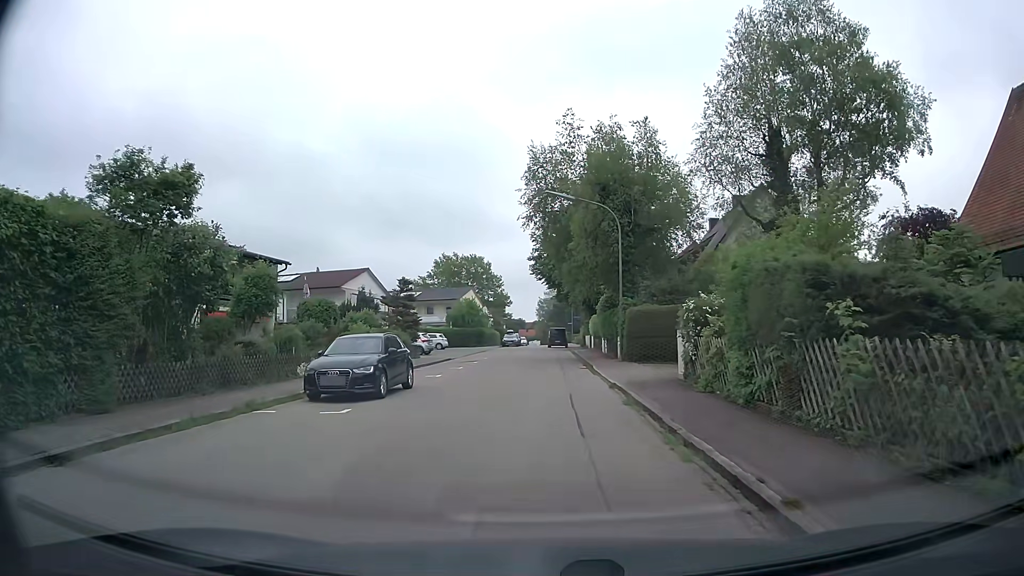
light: Day
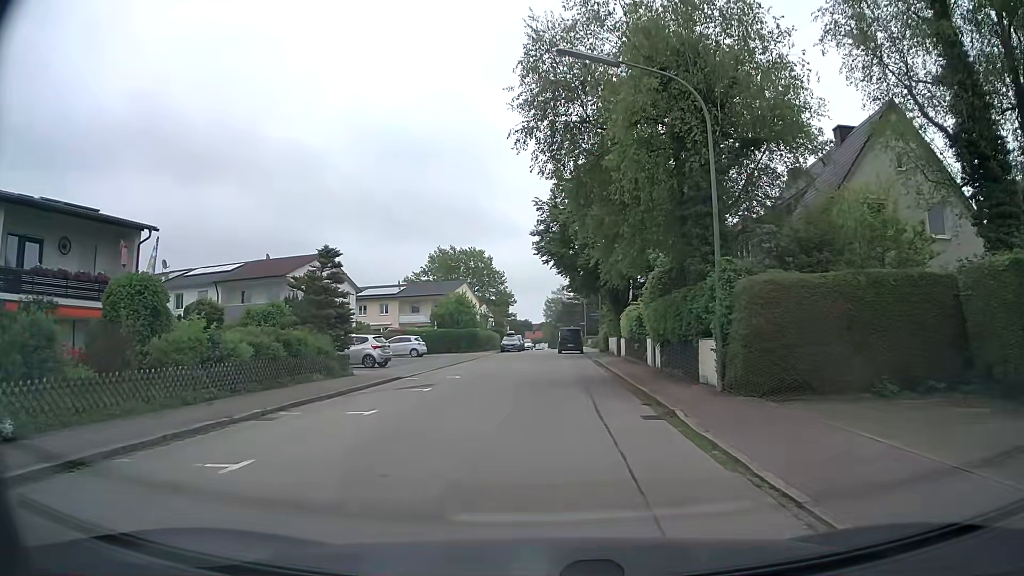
(-0.2, +15.8) m; -1°
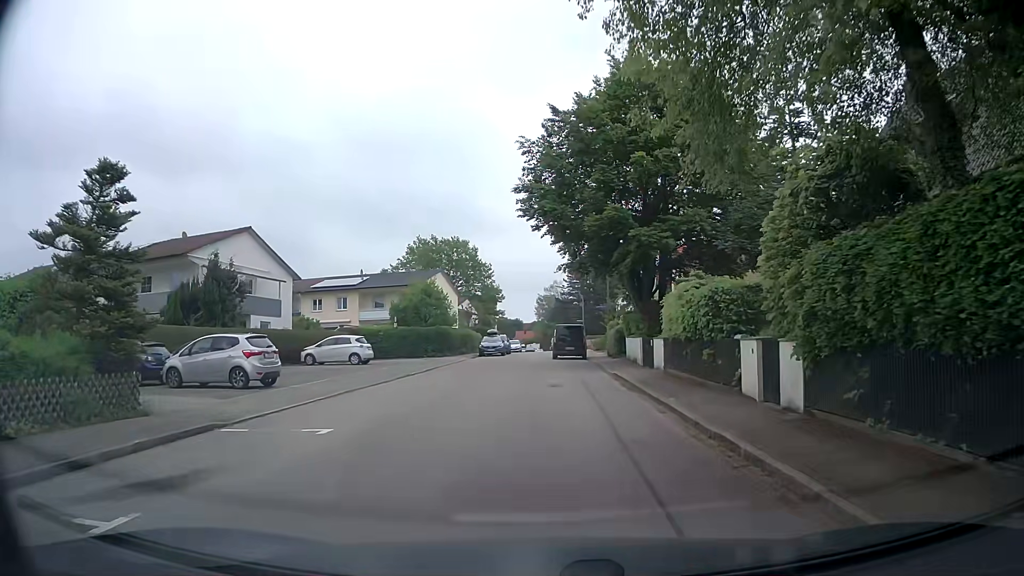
(+0.1, +13.6) m; +1°
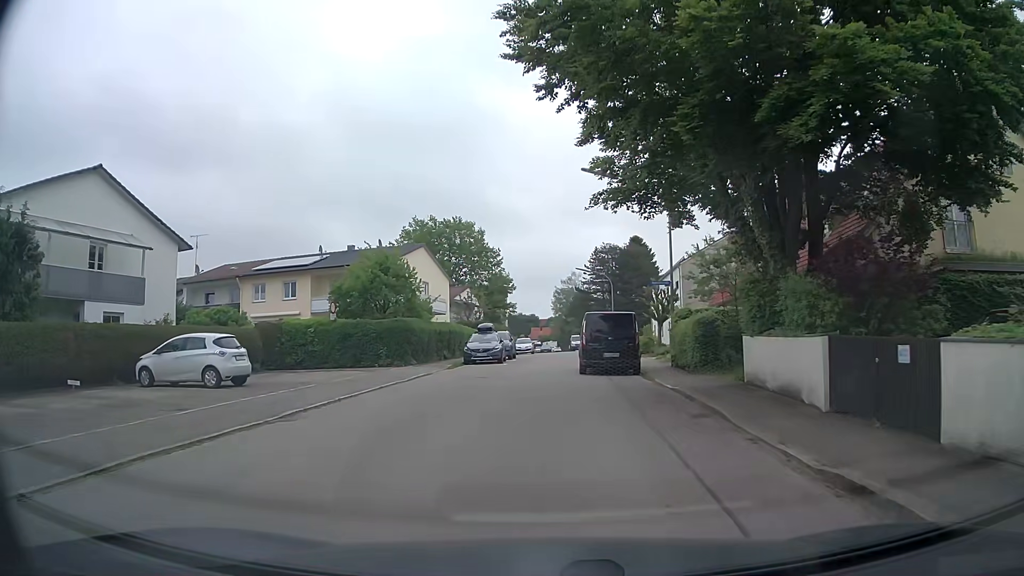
(-0.2, +17.2) m; -3°
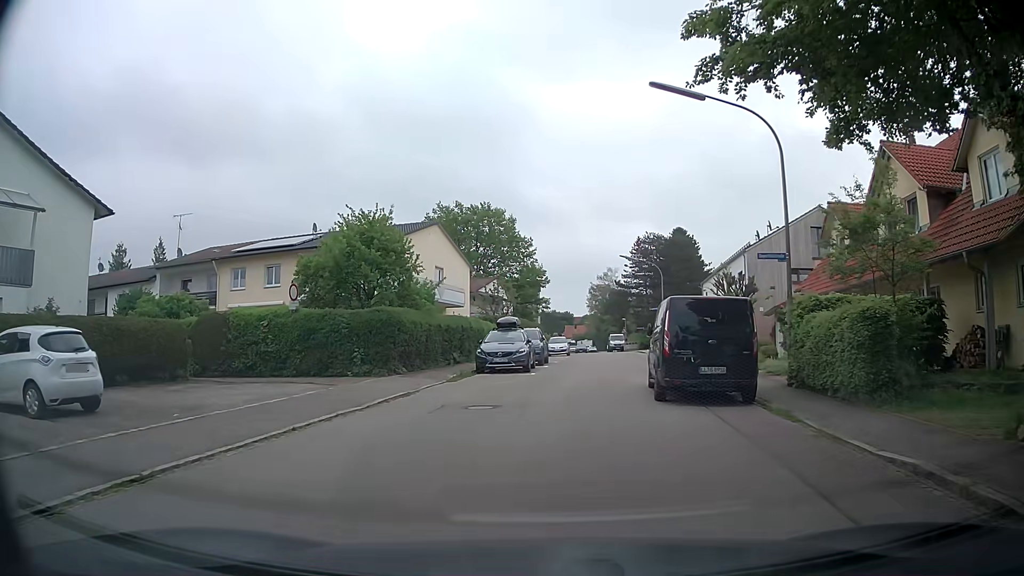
(-0.1, +8.9) m; -2°
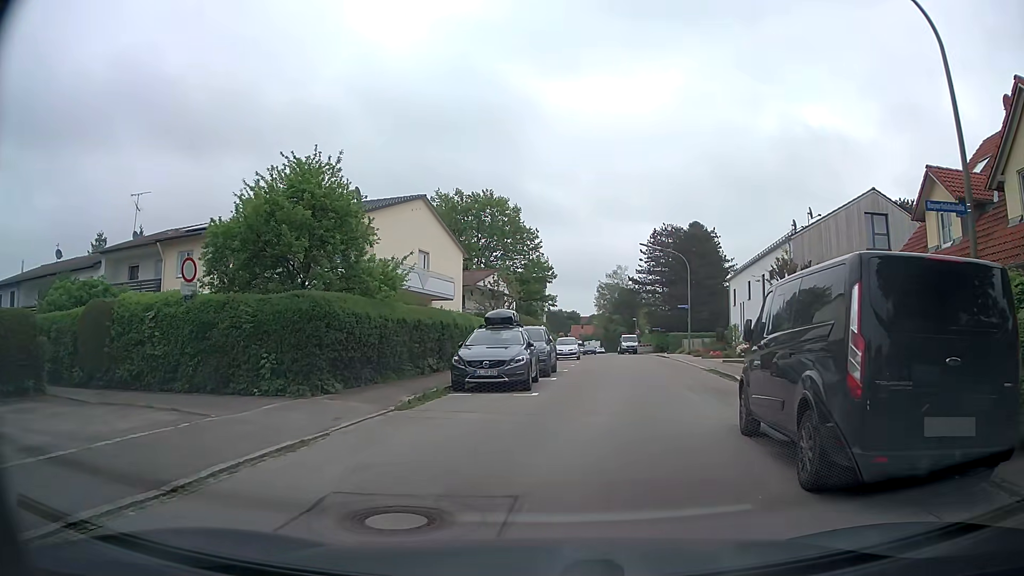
(0.0, +7.5) m; -1°
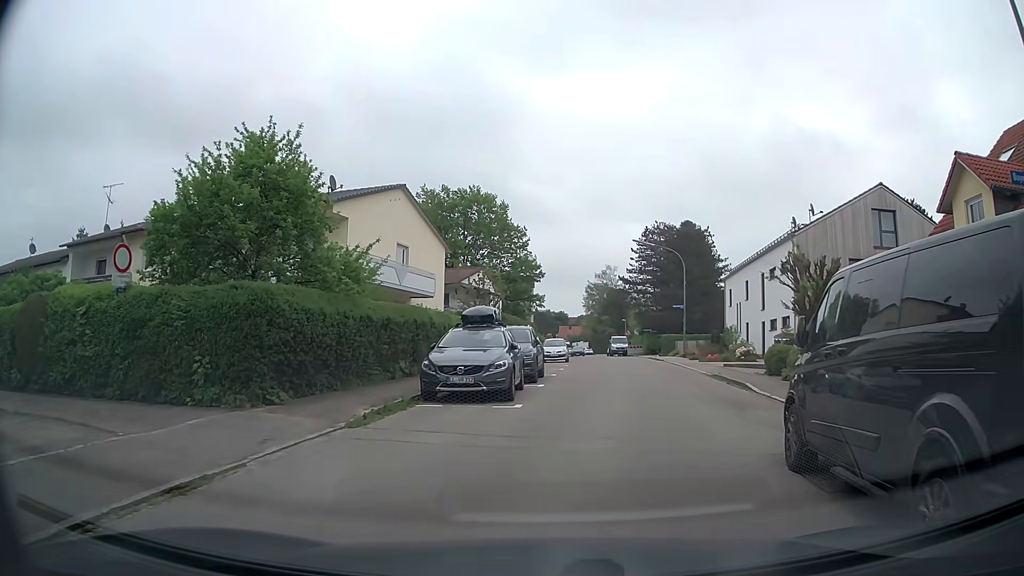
(+0.1, +2.4) m; +3°
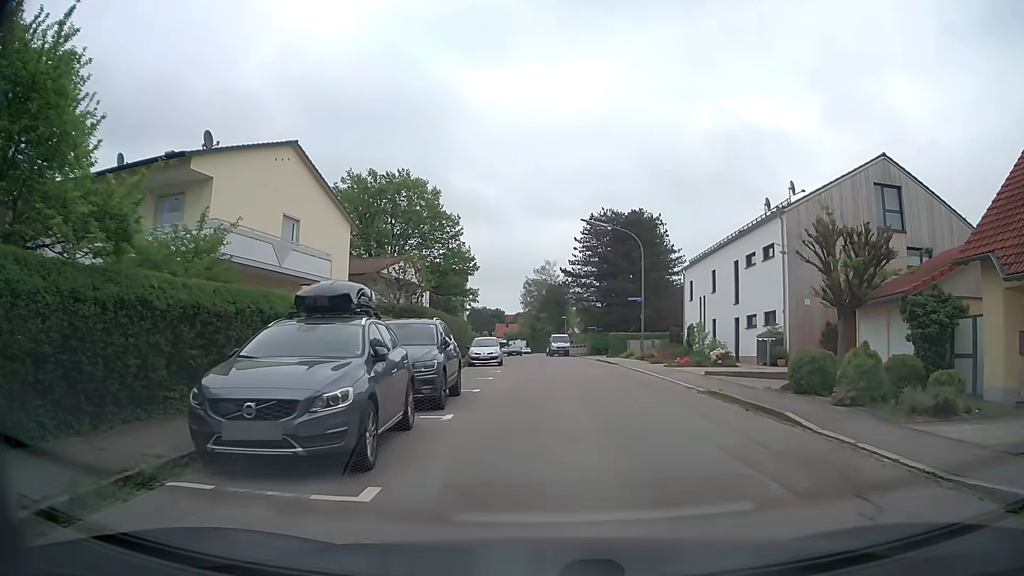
(+0.1, +7.2) m; +4°
(+1, +10) (+1, +20) (+1, +30) (+1, +40) (0, +50) (0, +60) (-1, +70) (-2, +80) (-1, +90) (0, +100) m
